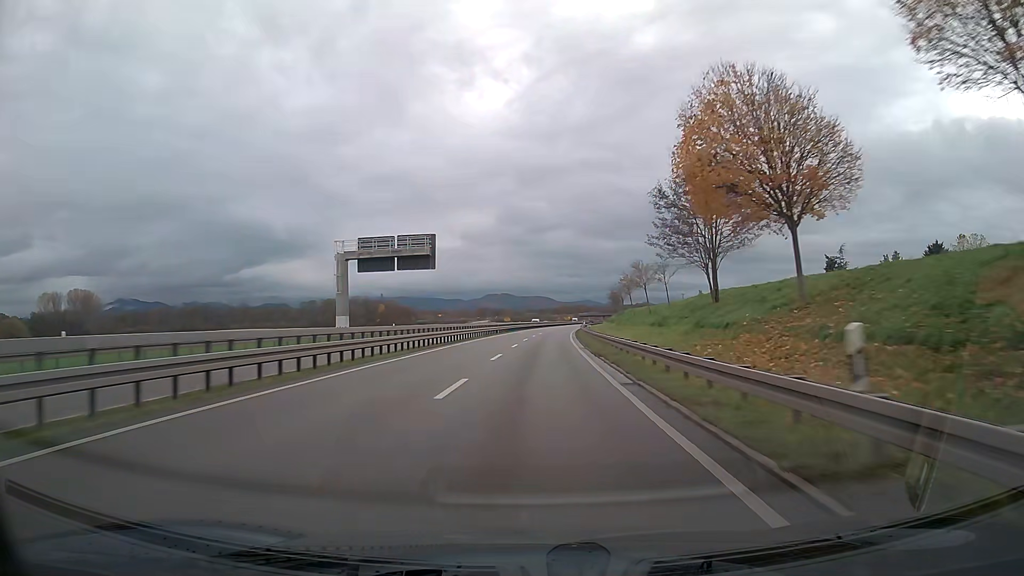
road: trunk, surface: asphalt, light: Day
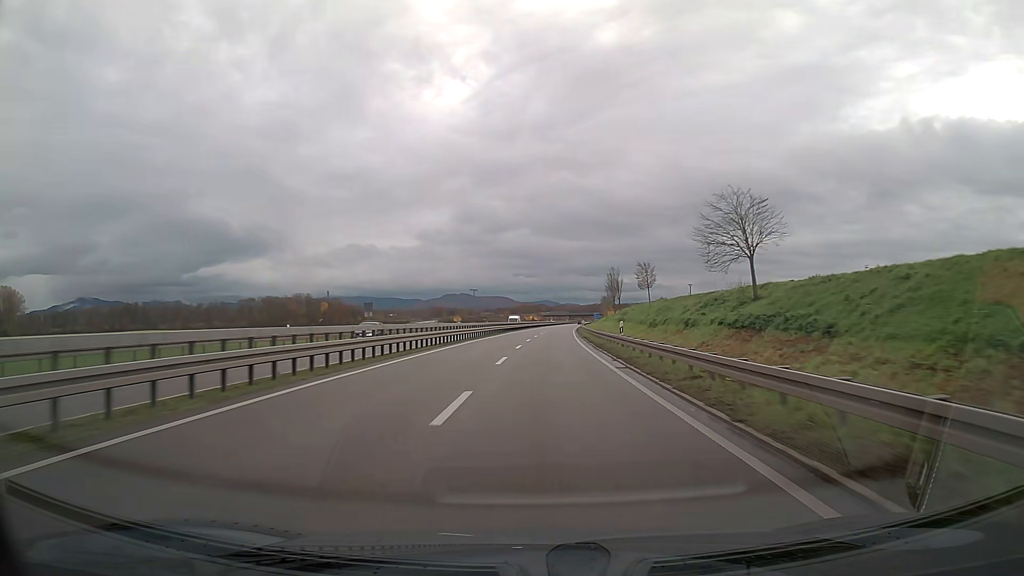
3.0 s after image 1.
(+2.3, +73.7) m; +3°
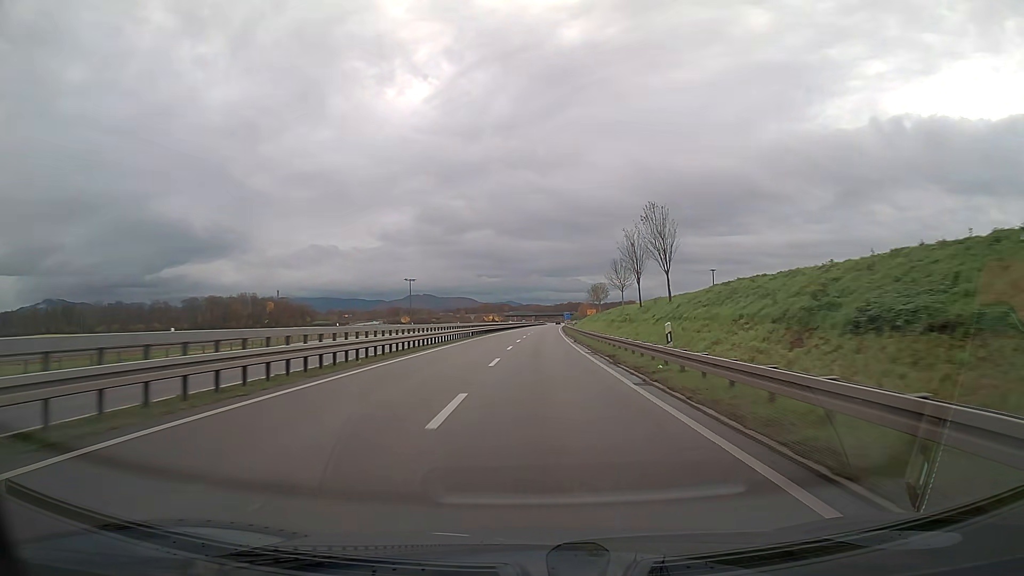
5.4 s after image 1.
(+1.7, +59.3) m; +3°
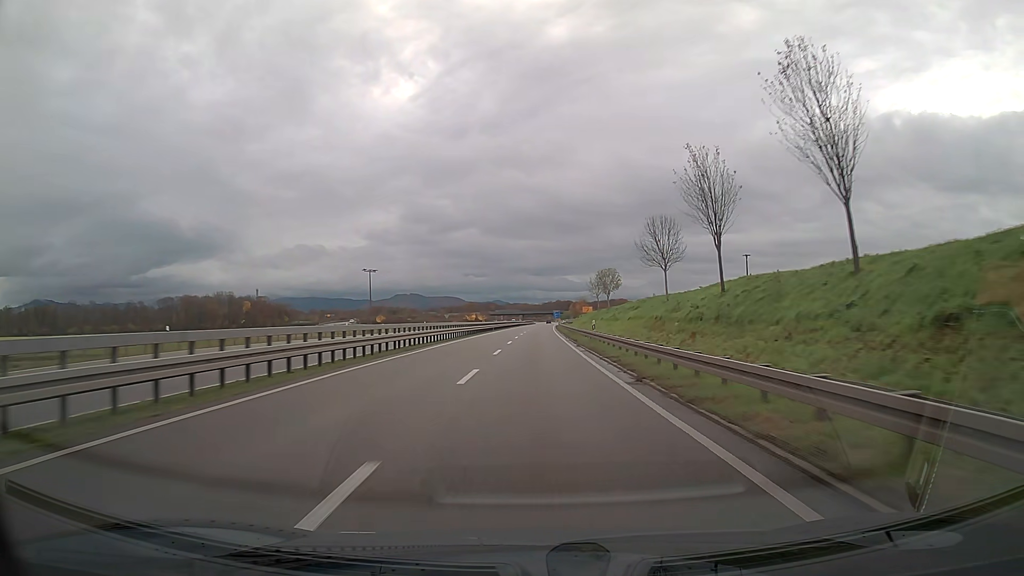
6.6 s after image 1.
(+0.3, +29.8) m; +1°
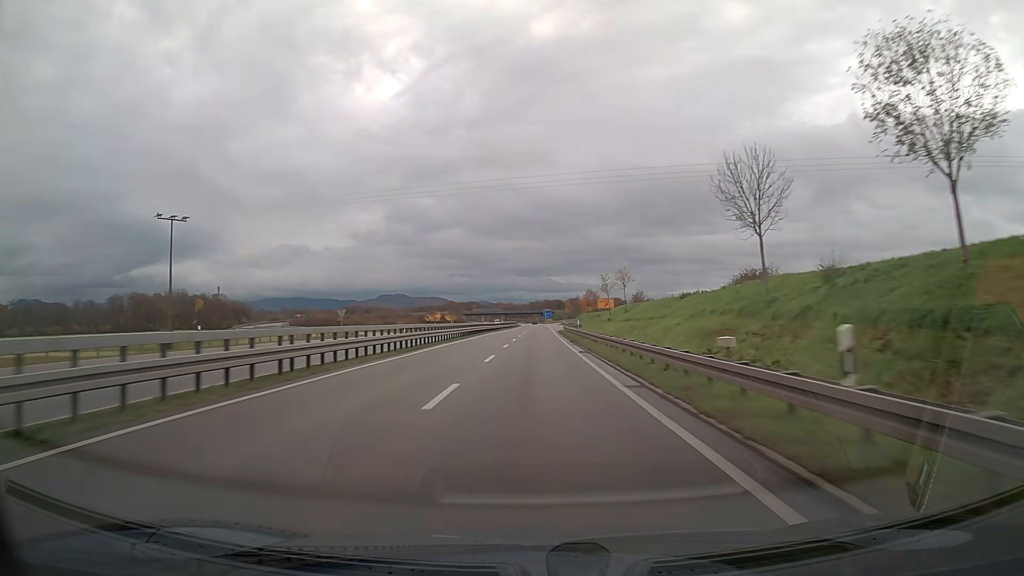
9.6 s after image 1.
(+0.8, +74.8) m; +1°
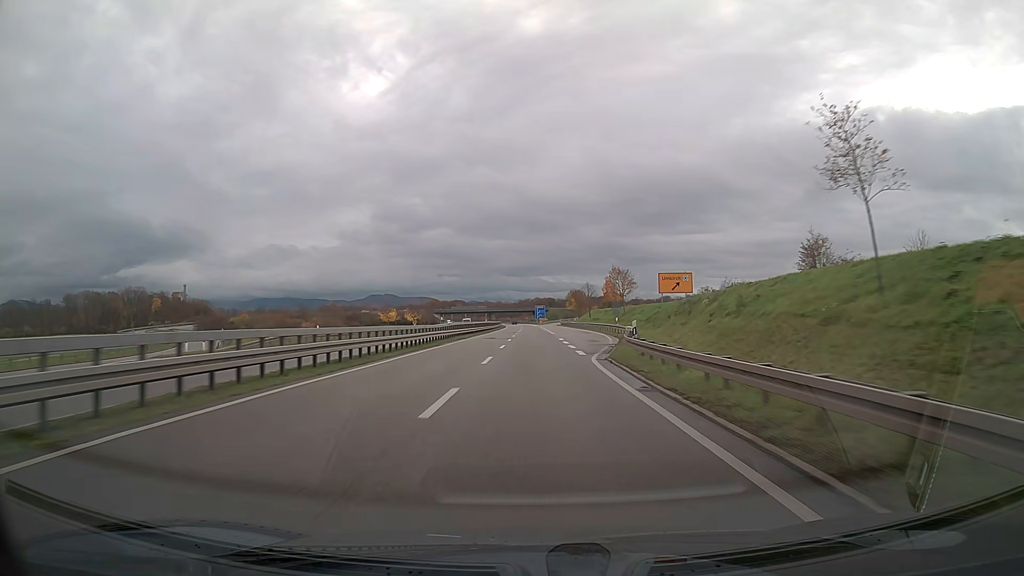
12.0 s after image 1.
(+0.4, +60.2) m; +1°
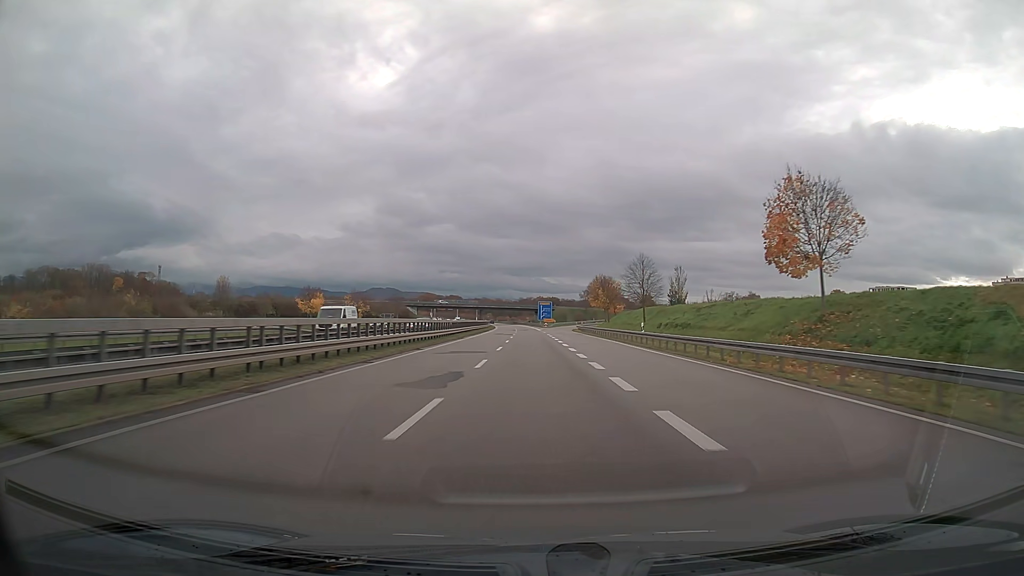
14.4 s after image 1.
(-0.1, +60.5) m; 0°
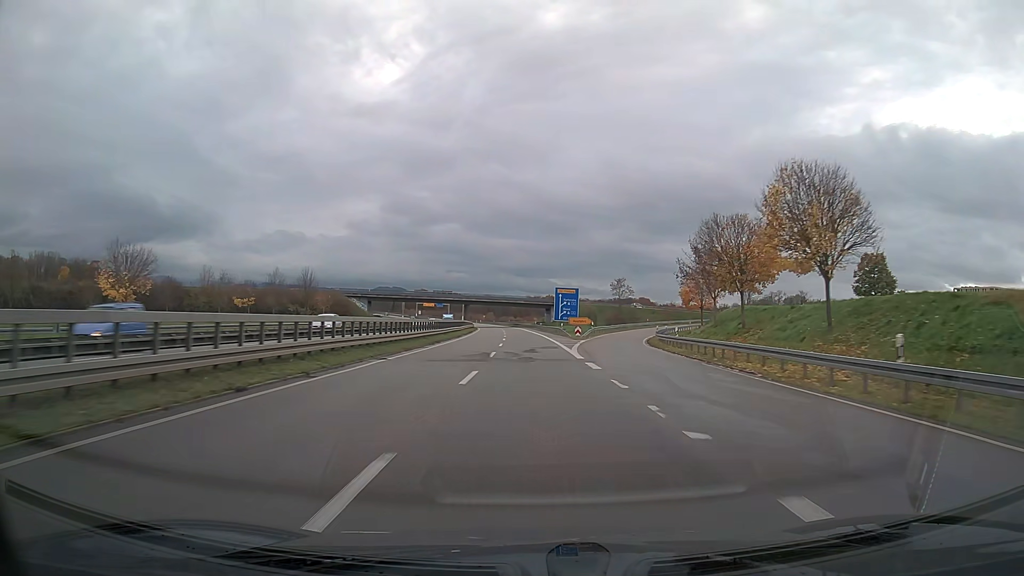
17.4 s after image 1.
(-0.3, +76.0) m; -1°
(0, +10) (0, +20) (0, +30) (0, +40) (-1, +50) (-1, +60) (-1, +70) (-1, +80) (-2, +90) (-2, +100) m
